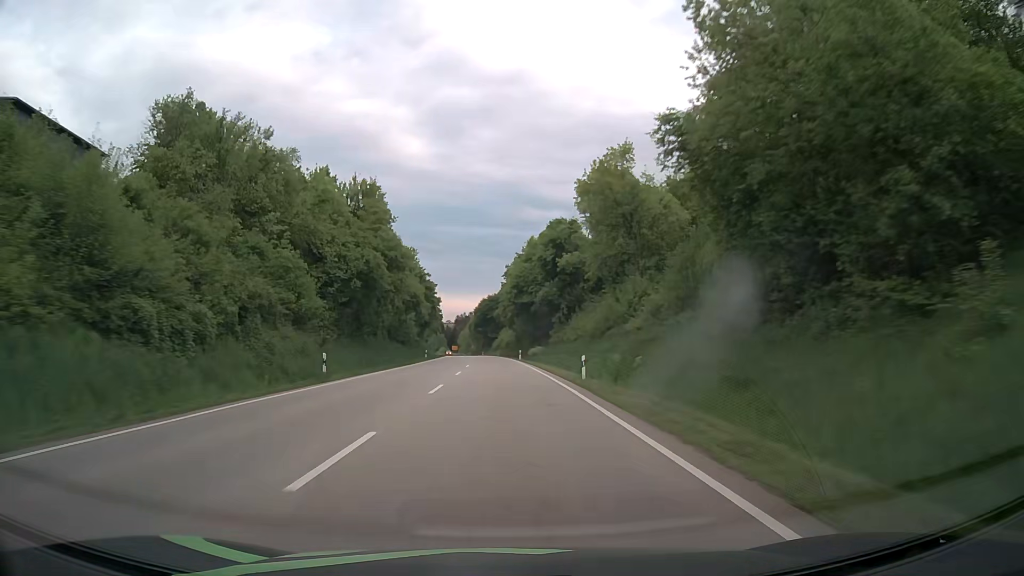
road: primary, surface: asphalt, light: Day
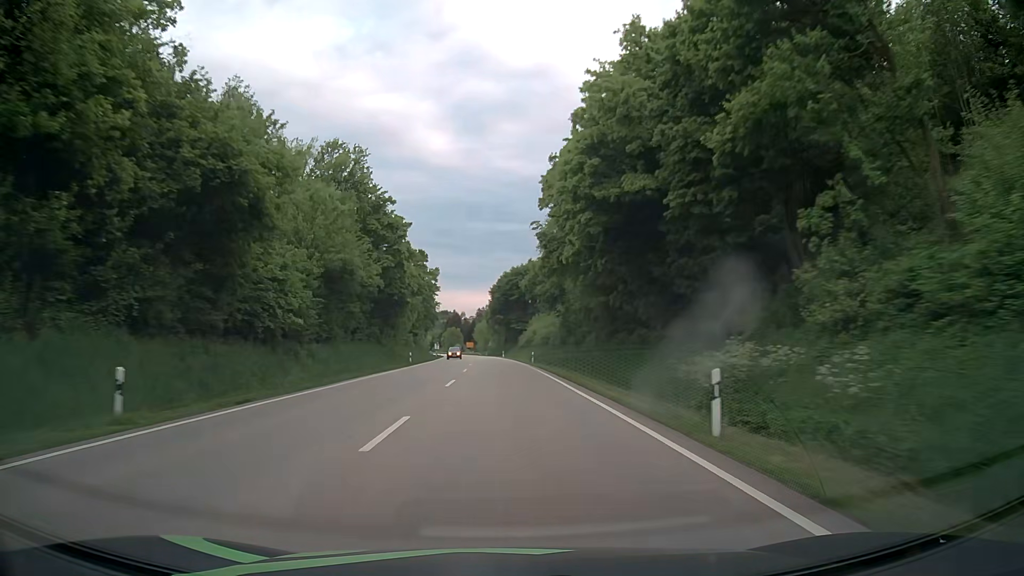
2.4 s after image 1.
(-1.3, +60.8) m; -2°
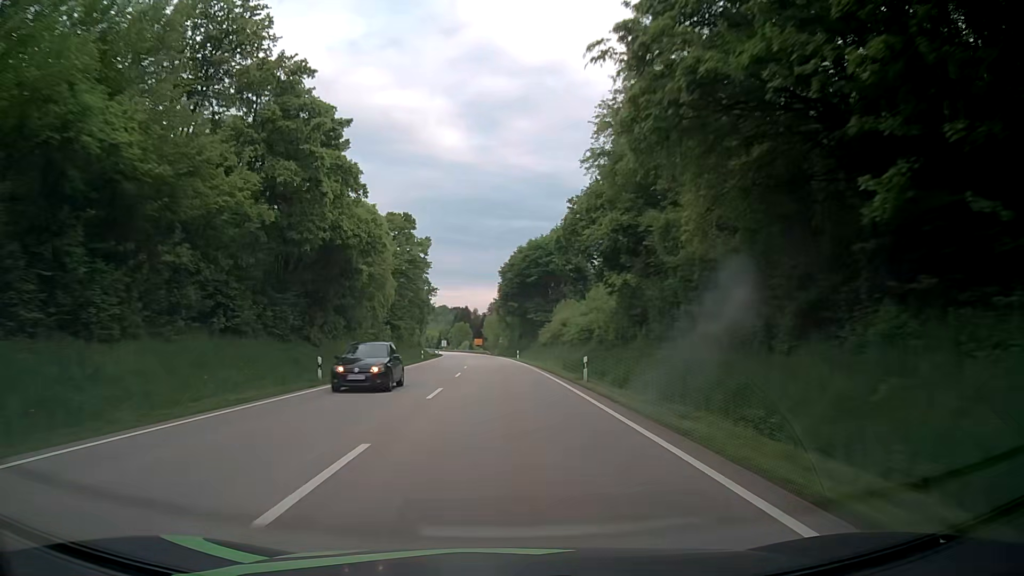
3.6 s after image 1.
(-0.1, +30.2) m; -1°
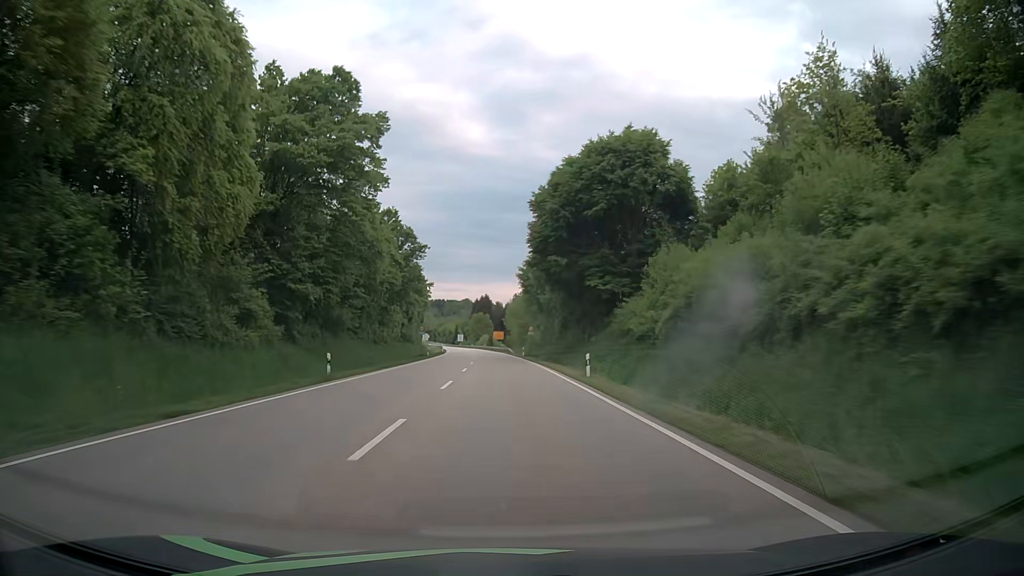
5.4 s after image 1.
(-1.0, +45.3) m; -2°
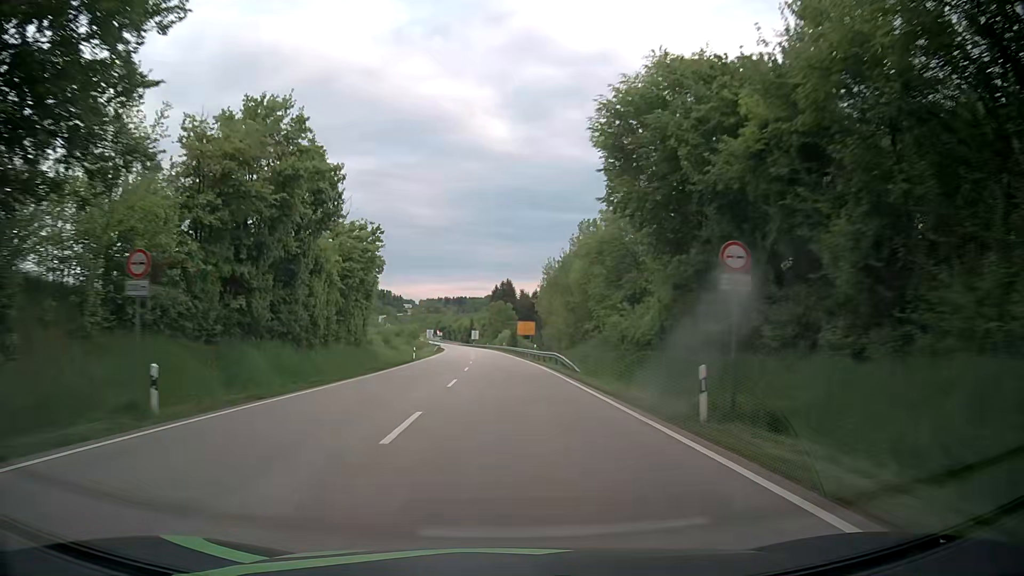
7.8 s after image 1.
(-1.4, +58.6) m; -2°
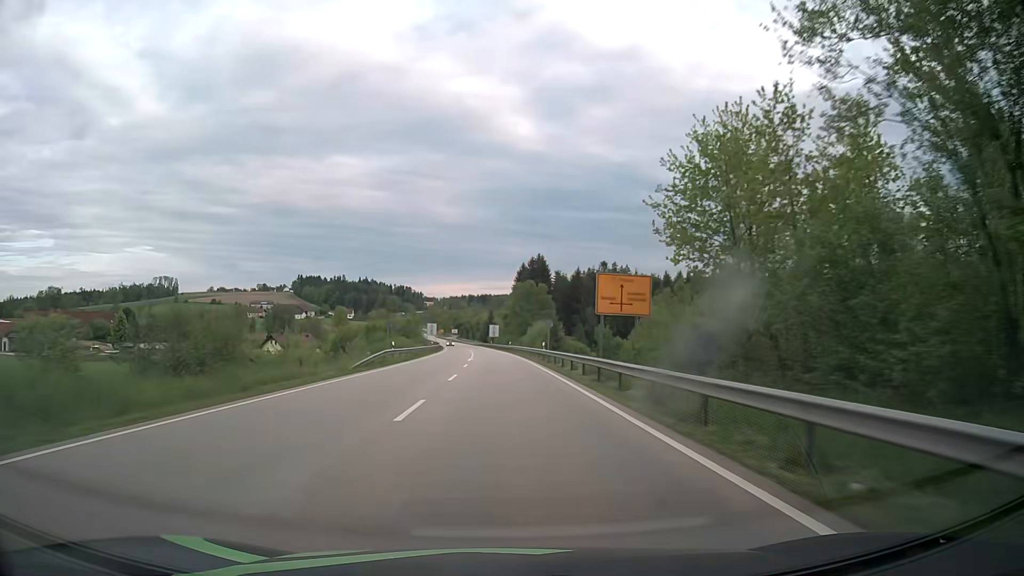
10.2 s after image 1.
(-1.1, +57.2) m; -2°
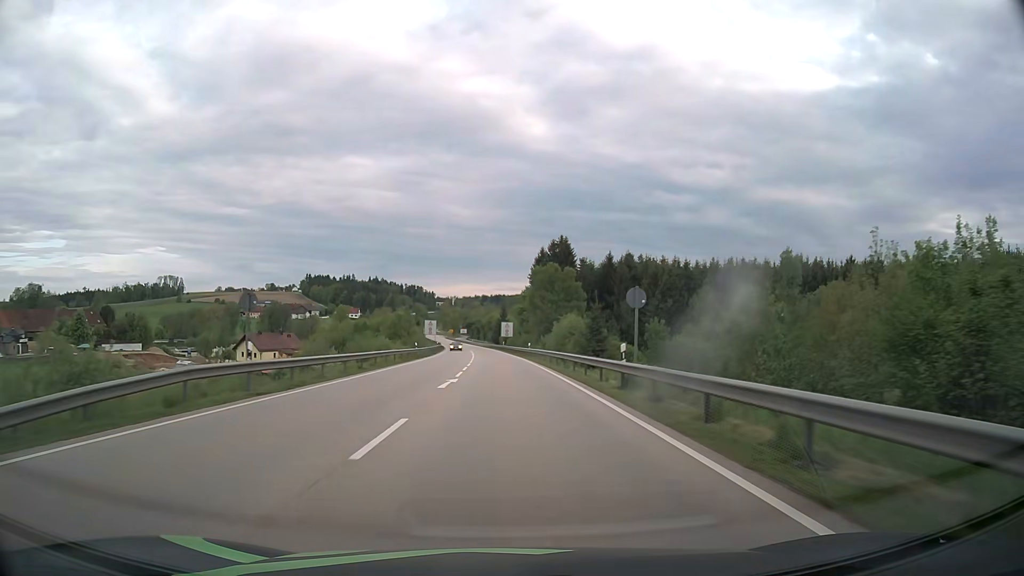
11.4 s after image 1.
(-0.2, +27.9) m; -1°
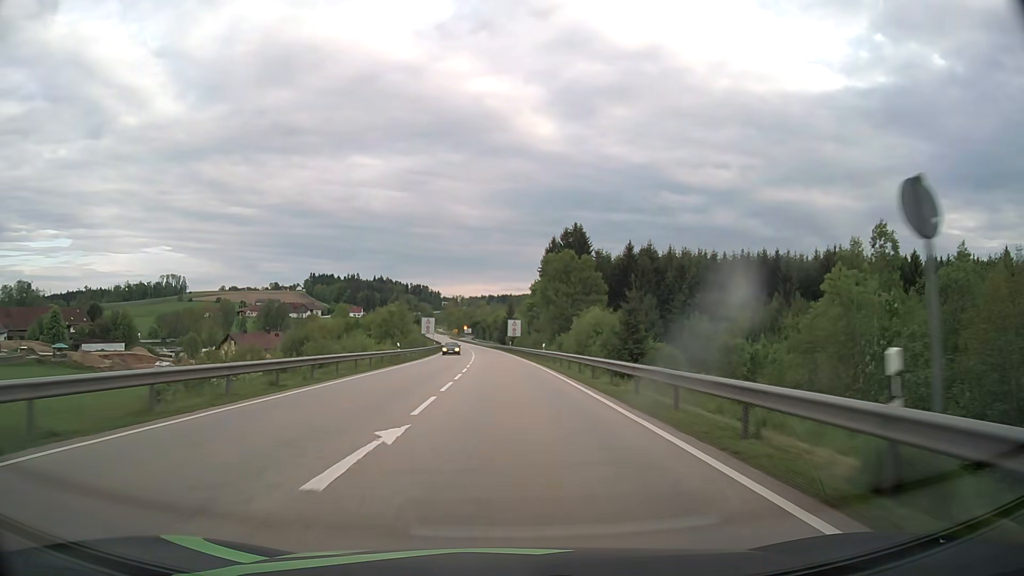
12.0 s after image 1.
(0.0, +13.7) m; 0°
(0, +10) (0, +20) (0, +30) (0, +40) (-1, +50) (-1, +60) (-1, +70) (-2, +80) (-2, +90) (-3, +100) m
